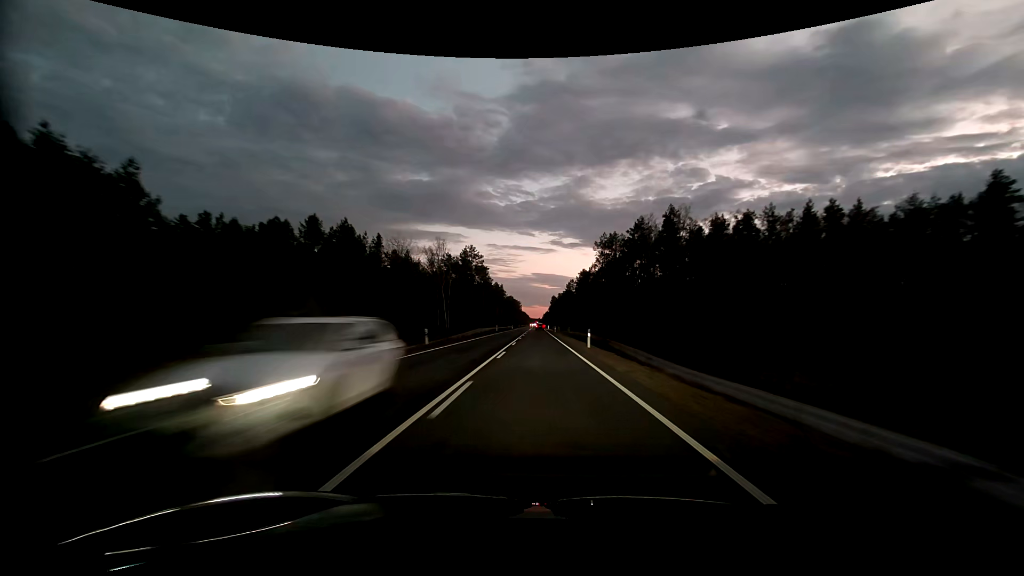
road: primary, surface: asphalt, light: Dusk
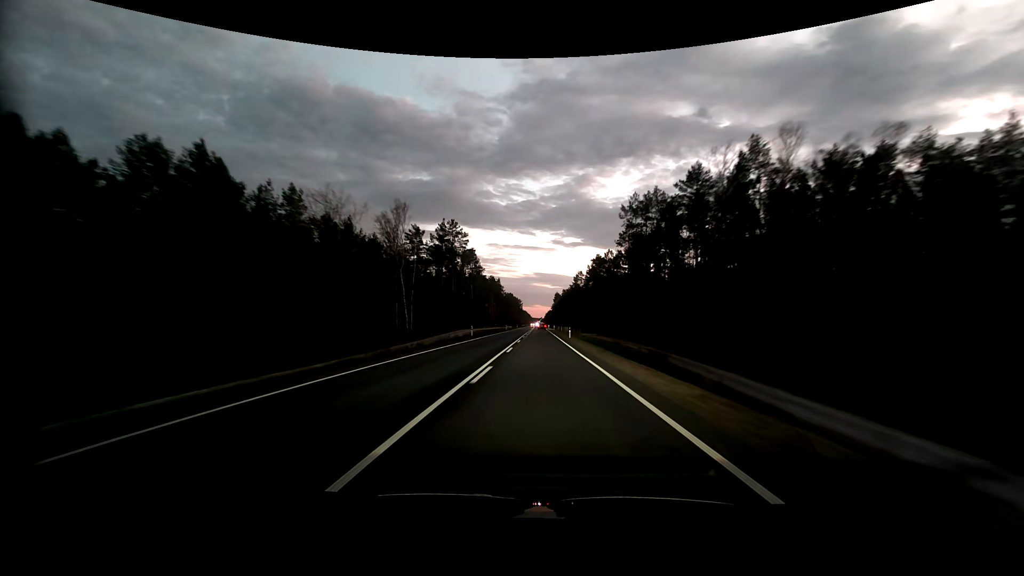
(-0.1, +32.0) m; 0°
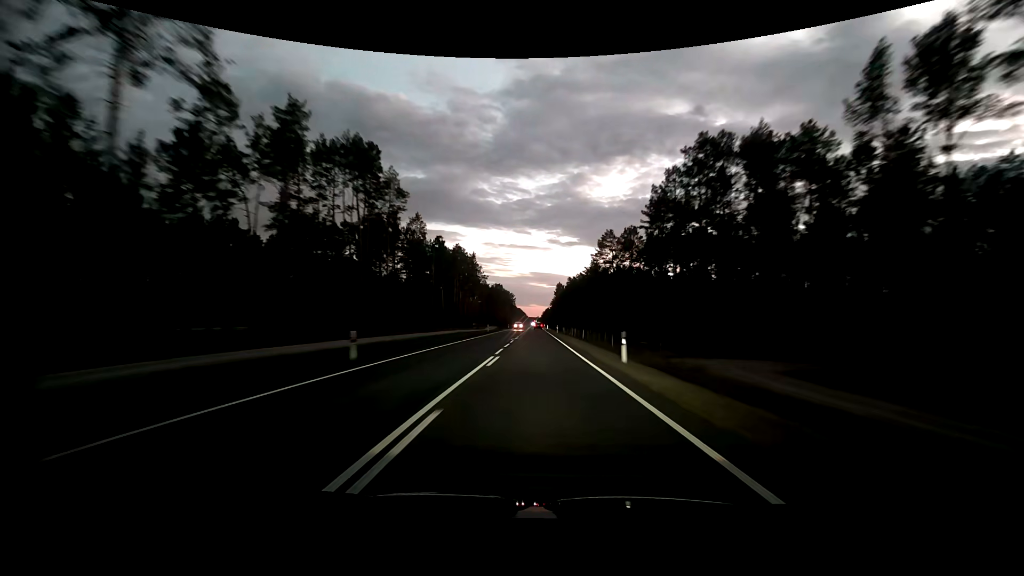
(+0.2, +79.8) m; 0°
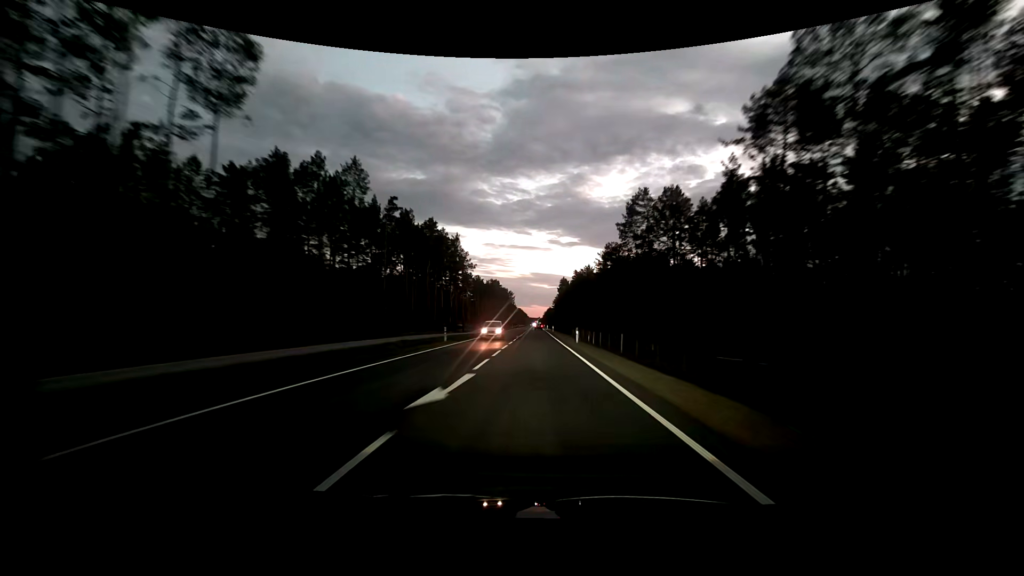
(0.0, +31.8) m; 0°
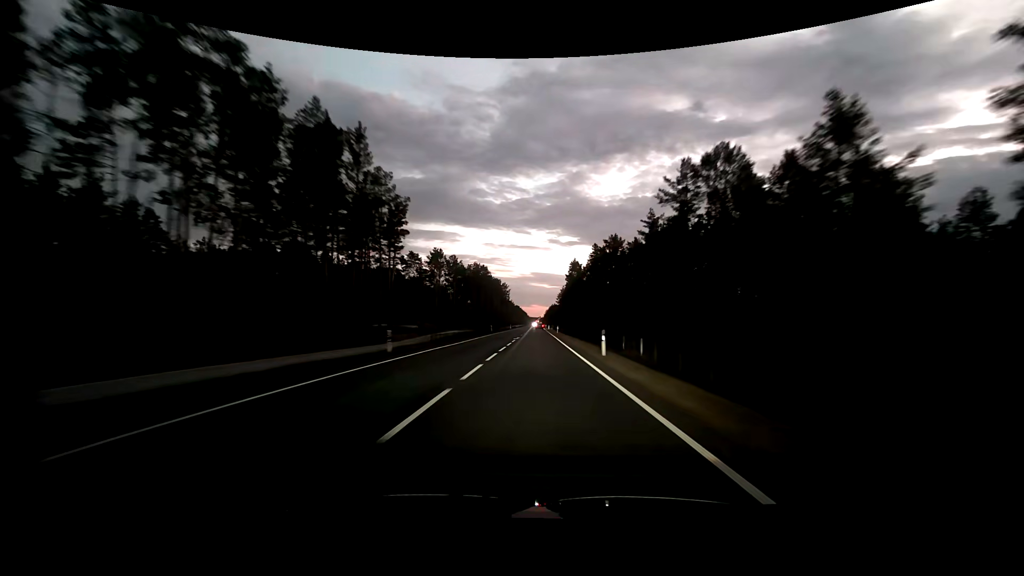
(-0.2, +63.3) m; 0°
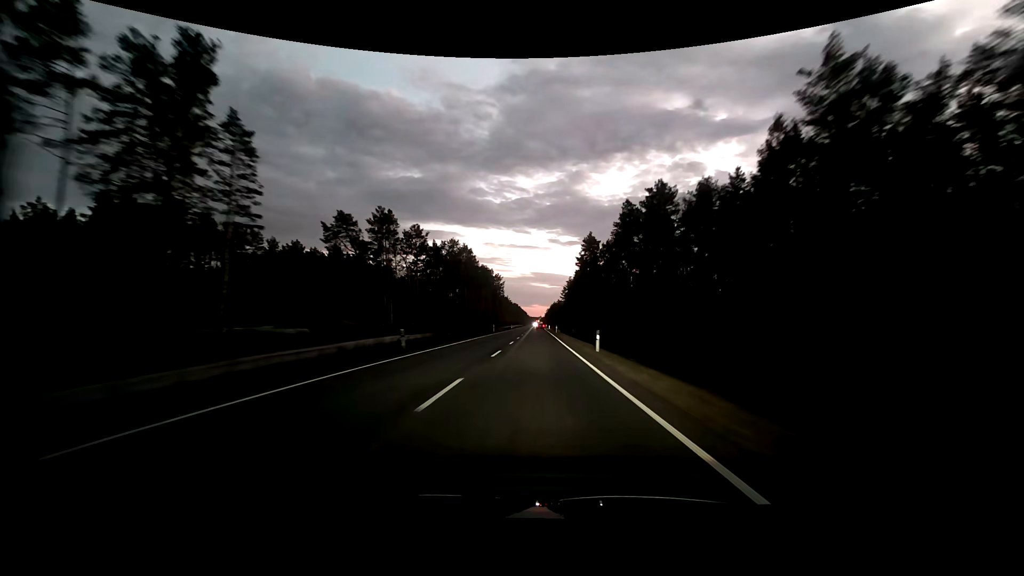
(0.0, +47.0) m; 0°
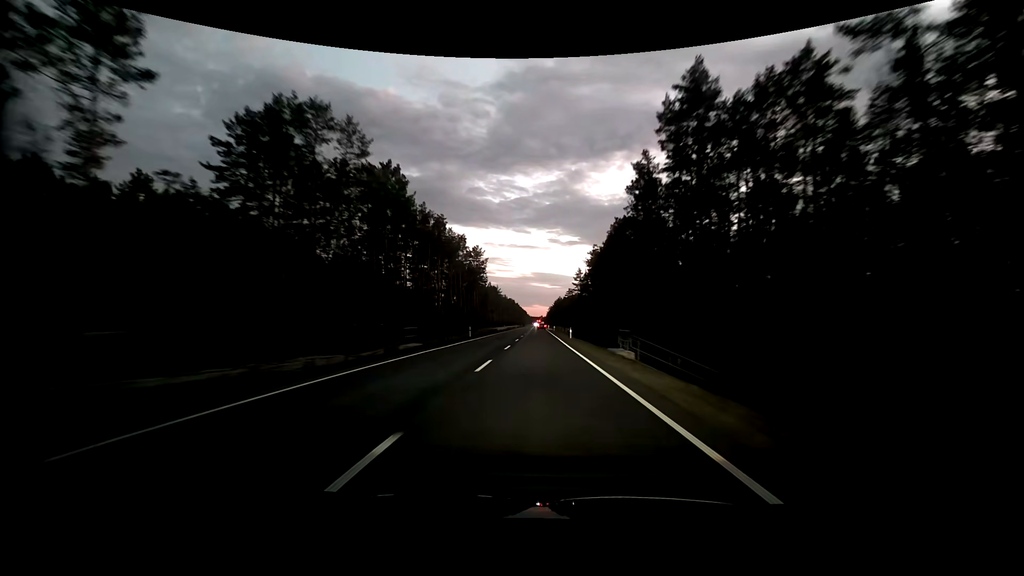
(-0.4, +77.3) m; 0°
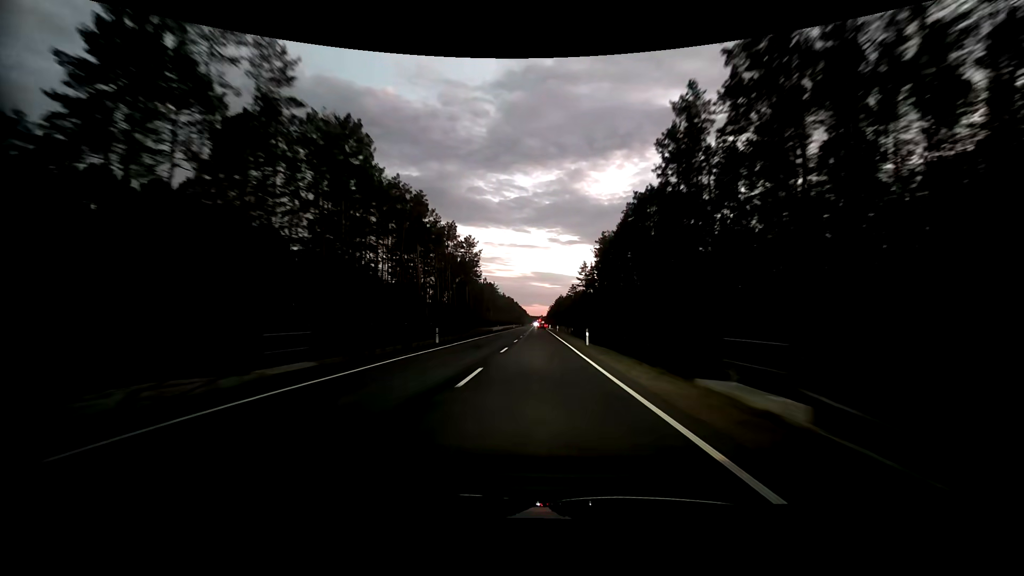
(0.0, +15.3) m; 0°
(0, +10) (0, +20) (0, +30) (0, +40) (0, +50) (0, +60) (0, +70) (0, +80) (0, +90) (0, +100) m
